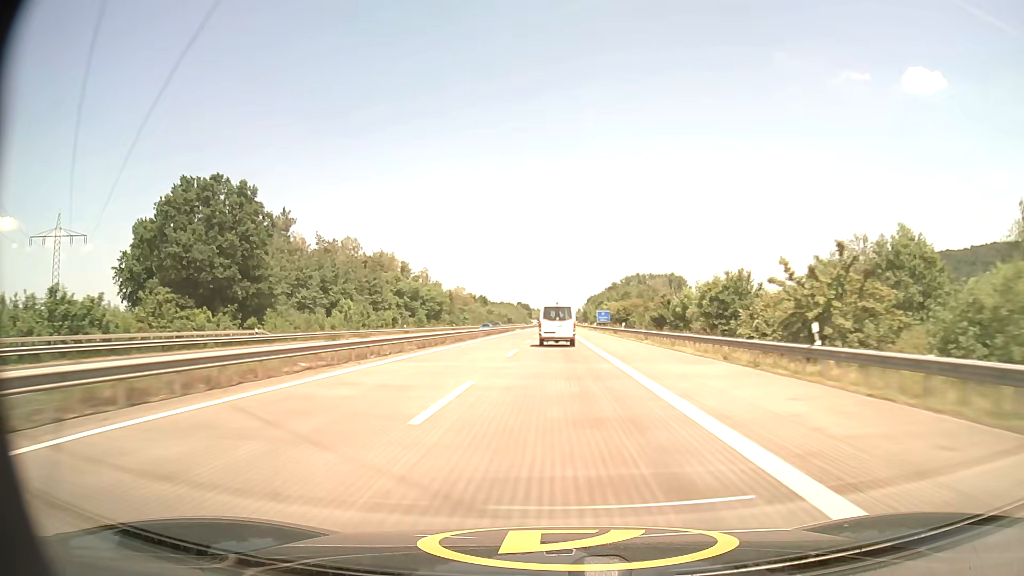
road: motorway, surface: concrete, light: Day
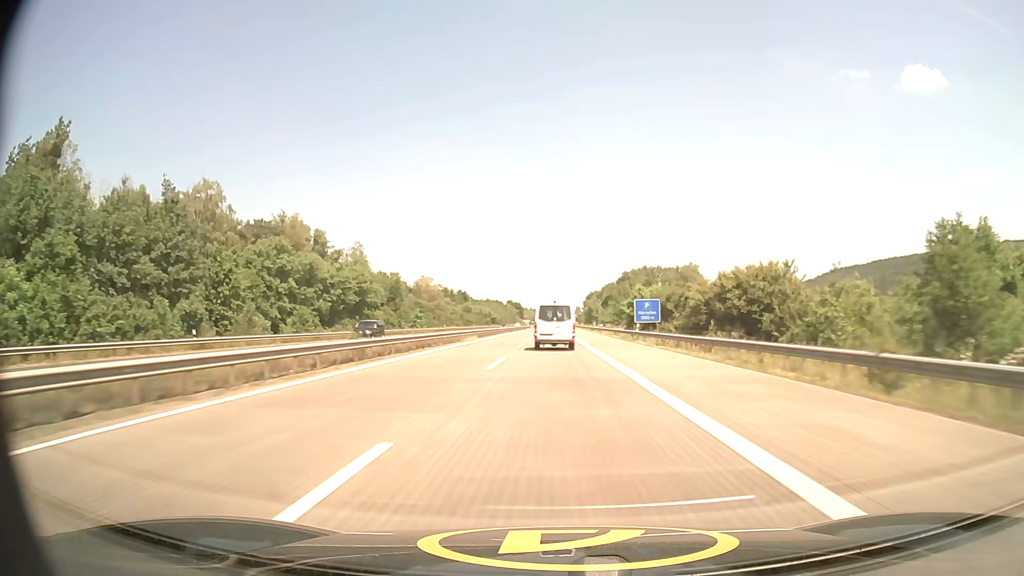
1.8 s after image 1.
(+0.2, +61.4) m; 0°
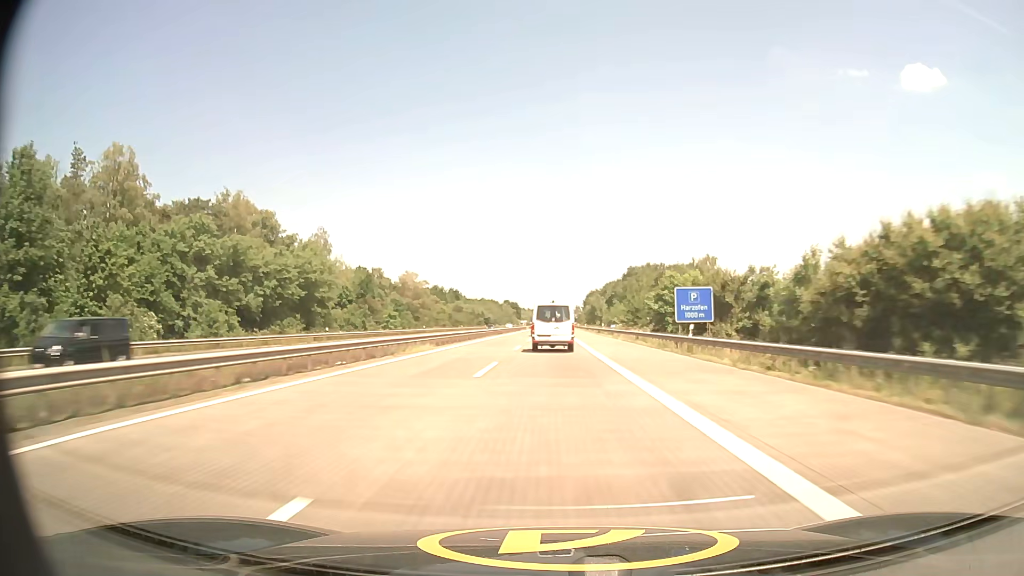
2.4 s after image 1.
(+0.1, +20.6) m; 0°
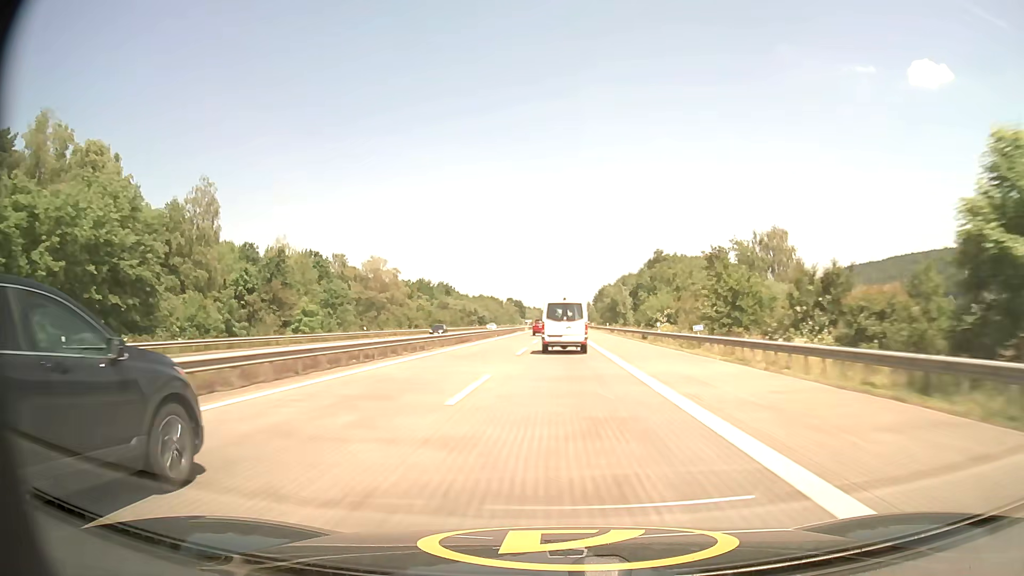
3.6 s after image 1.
(-0.1, +41.5) m; 0°
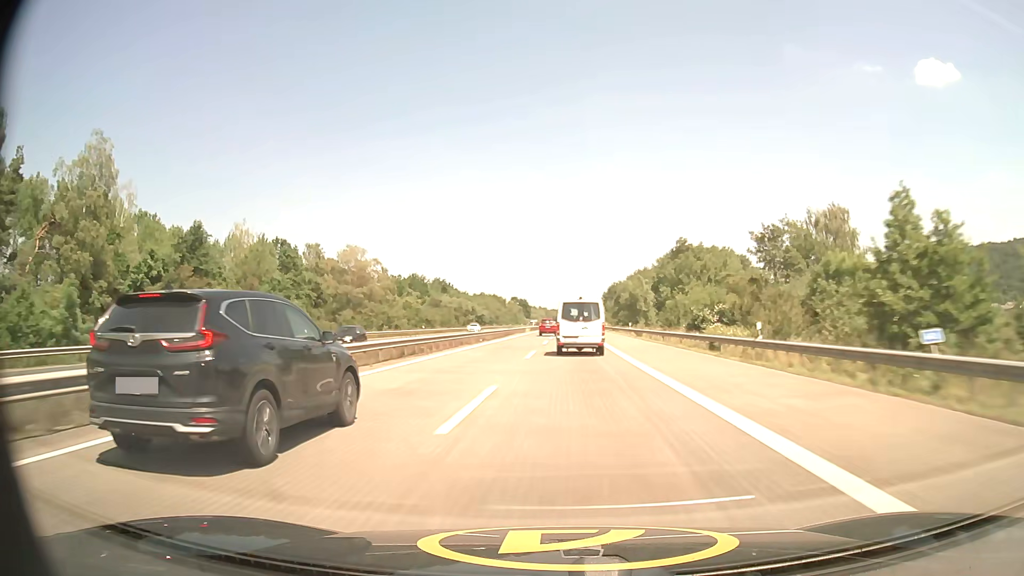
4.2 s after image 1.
(-0.1, +21.0) m; 0°
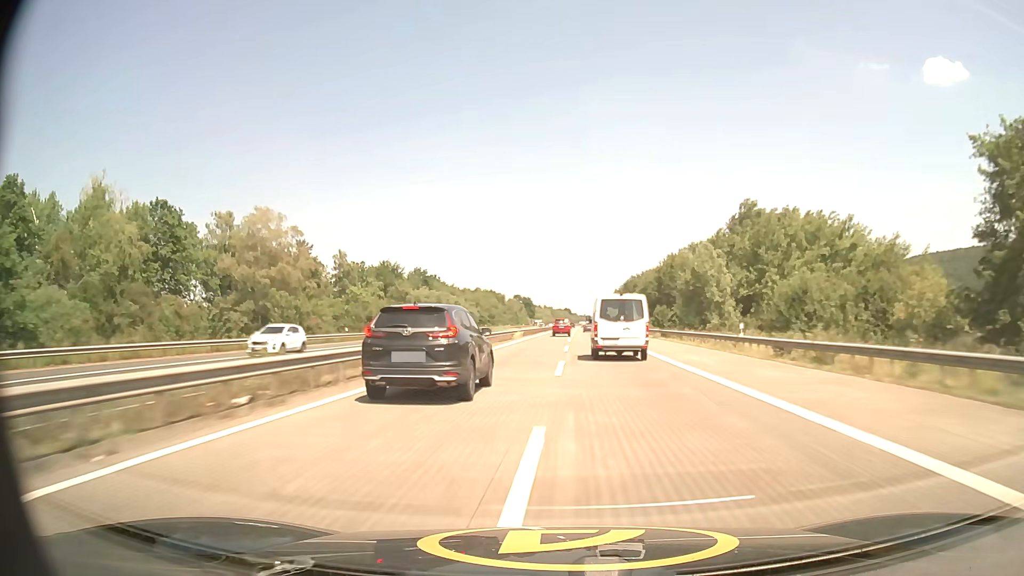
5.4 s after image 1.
(-0.3, +42.2) m; -1°
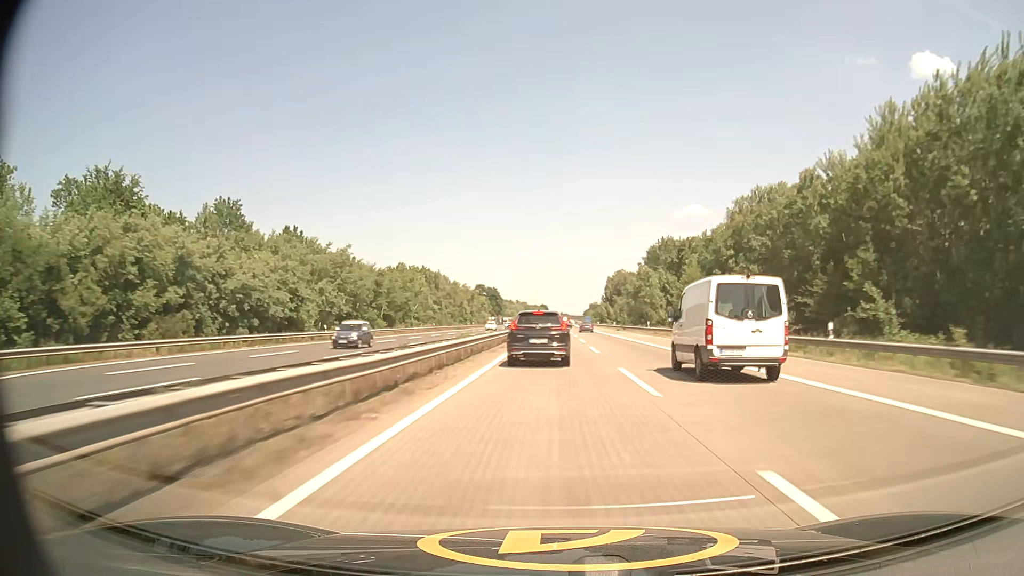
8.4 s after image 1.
(+1.3, +104.8) m; +2°
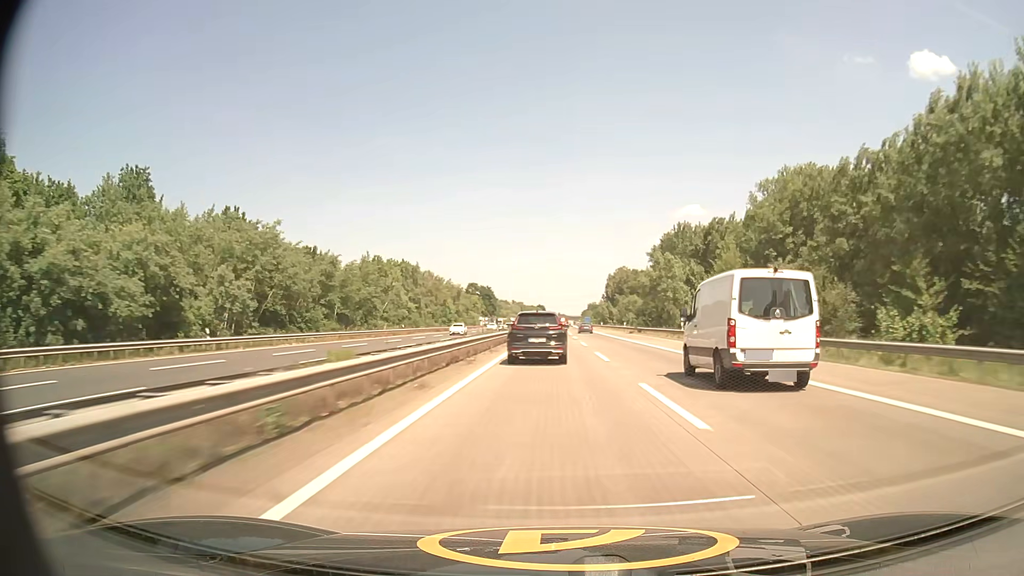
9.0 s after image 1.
(+0.1, +20.8) m; 0°
(0, +10) (0, +20) (0, +30) (0, +40) (0, +50) (0, +60) (0, +70) (0, +80) (0, +90) (0, +100) m
